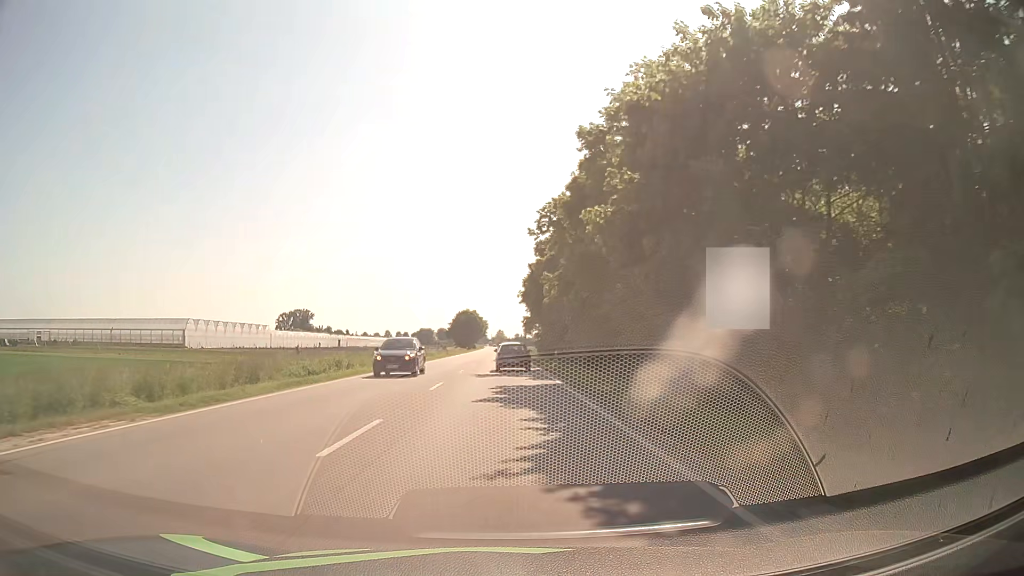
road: primary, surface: asphalt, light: Day
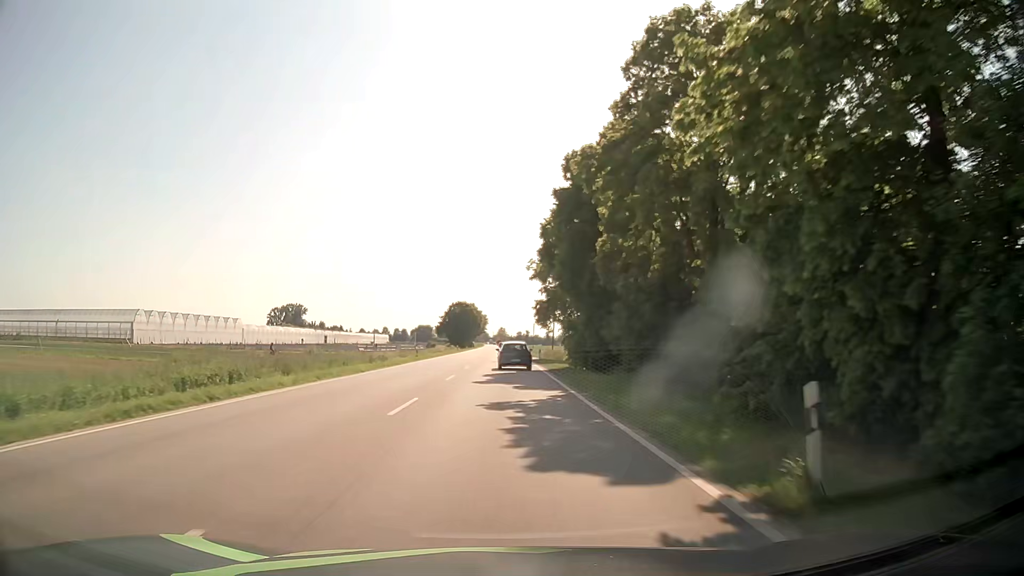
(+0.1, +31.3) m; 0°
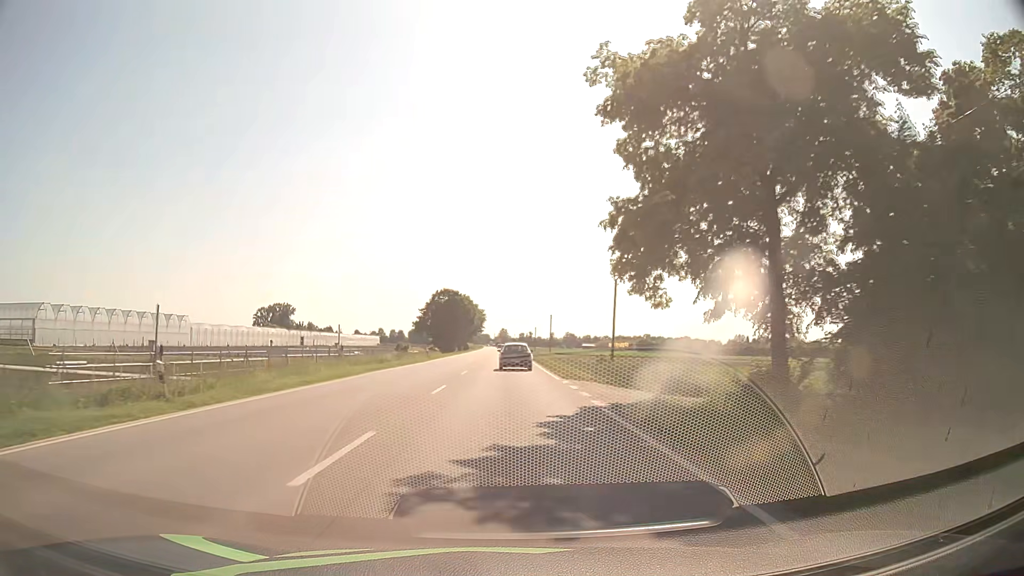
(-0.1, +42.5) m; 0°
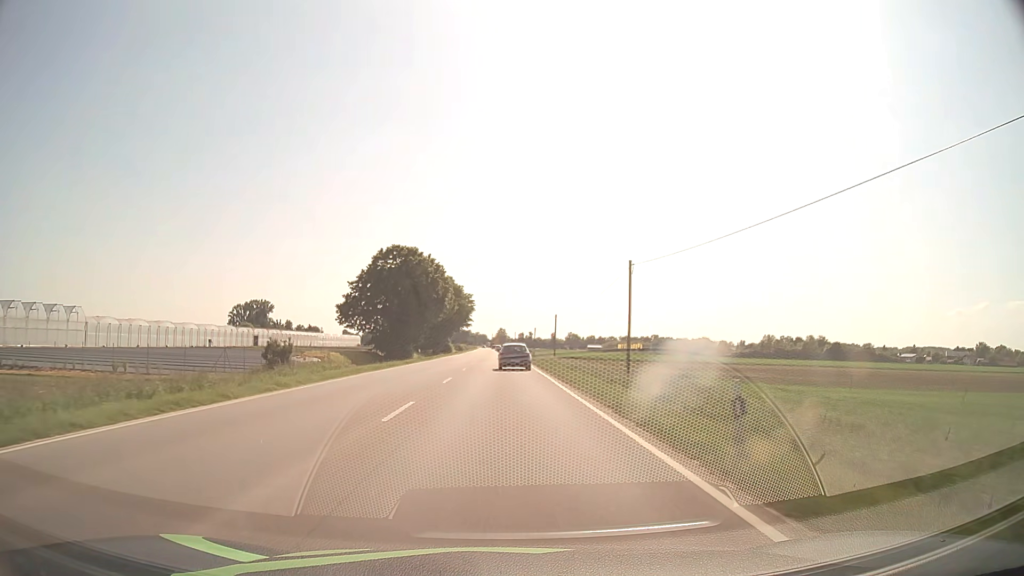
(+0.2, +54.3) m; 0°
(0, +10) (0, +20) (0, +30) (0, +40) (0, +50) (0, +60) (0, +70) (0, +80) (0, +90) (-1, +100) m
